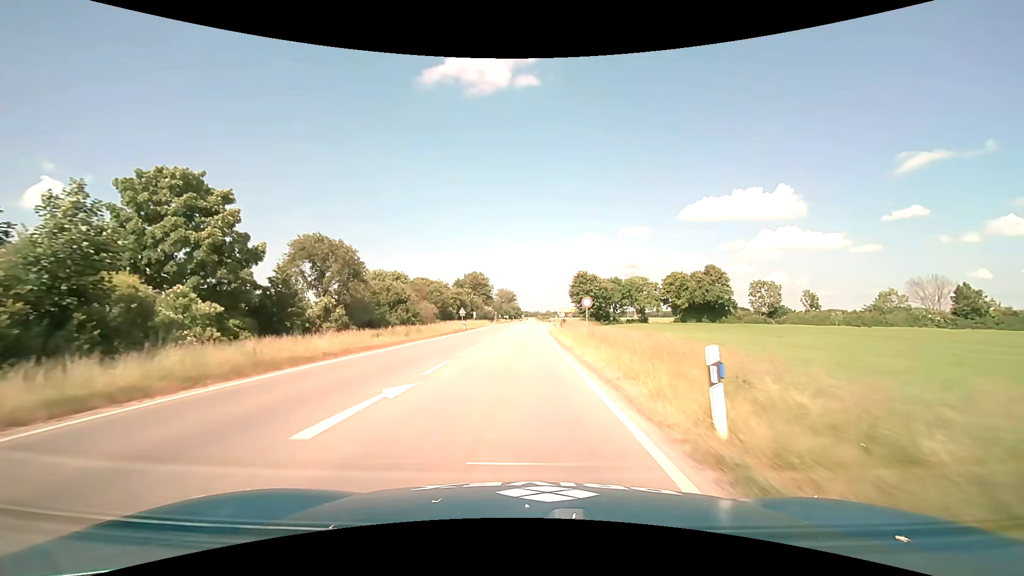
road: primary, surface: asphalt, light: Day
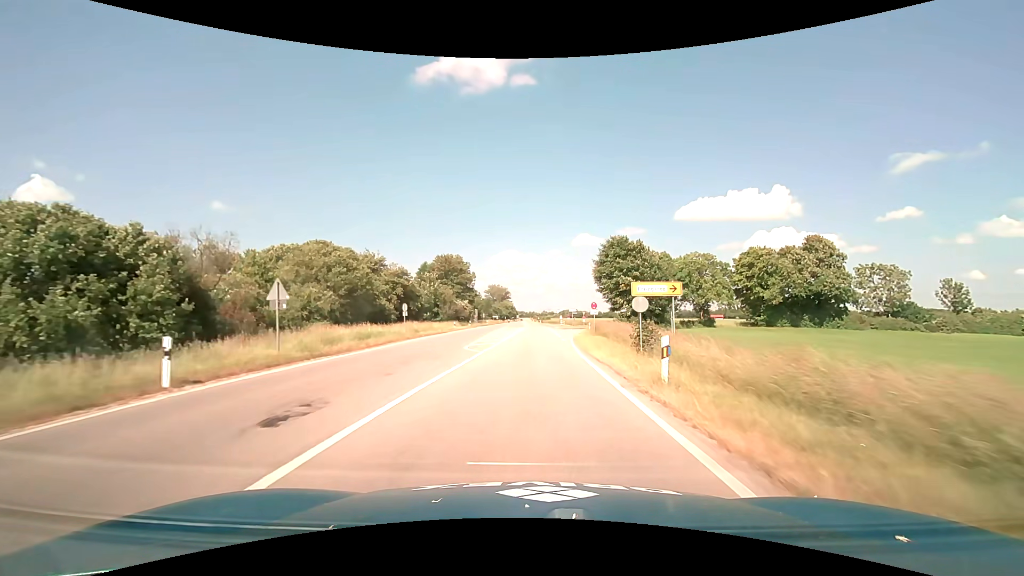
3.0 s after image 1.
(-0.1, +45.7) m; 0°
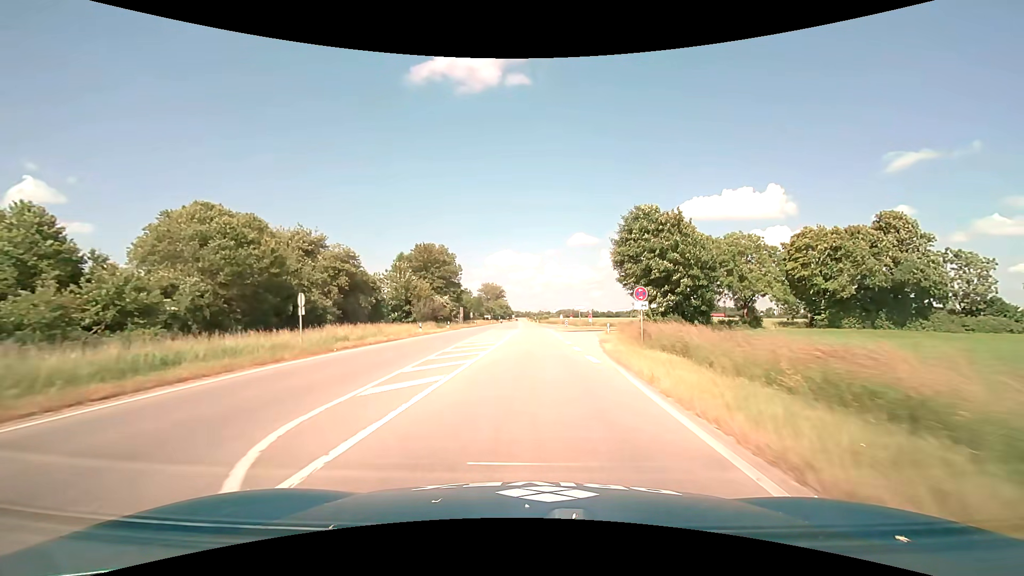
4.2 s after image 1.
(+0.1, +17.0) m; +1°
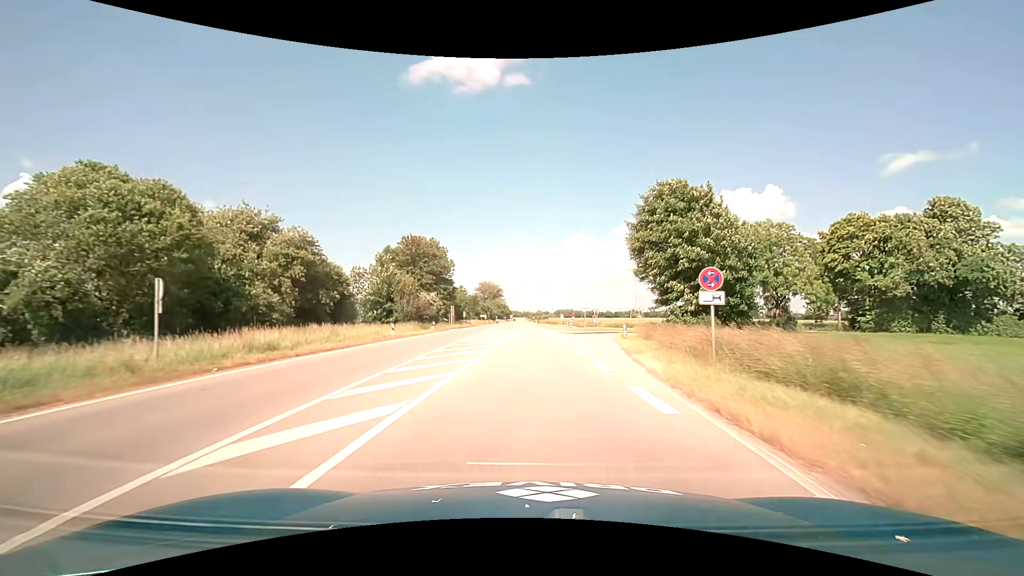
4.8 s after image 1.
(0.0, +8.2) m; 0°
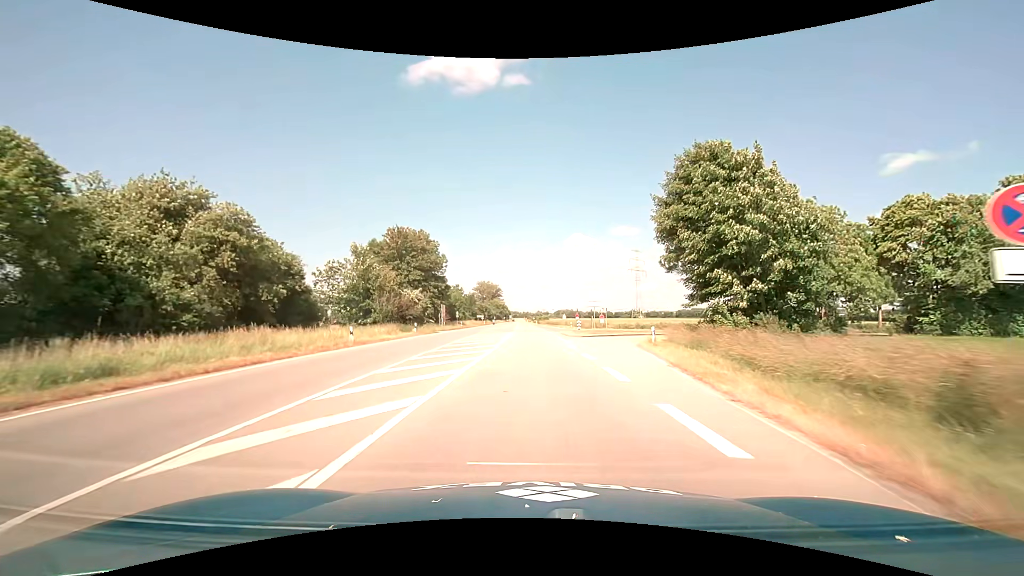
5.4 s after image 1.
(+0.1, +8.1) m; +1°
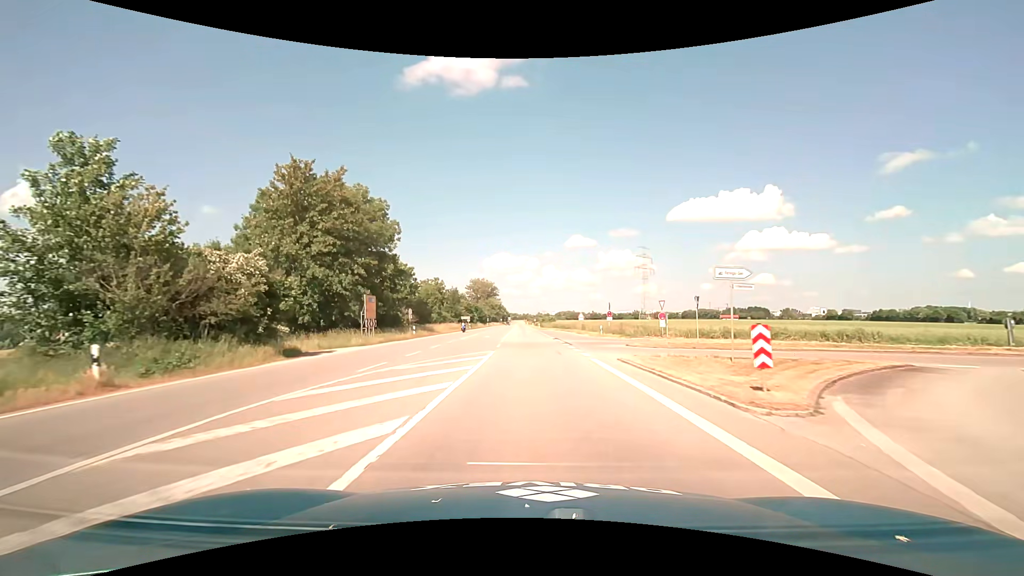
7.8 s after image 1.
(-0.2, +32.1) m; 0°
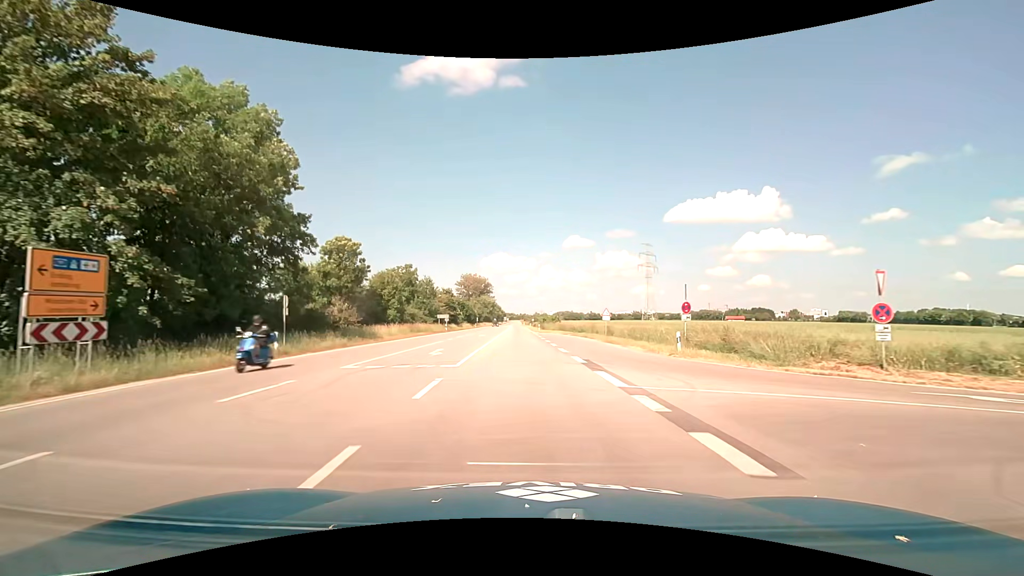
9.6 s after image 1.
(+0.1, +24.5) m; 0°
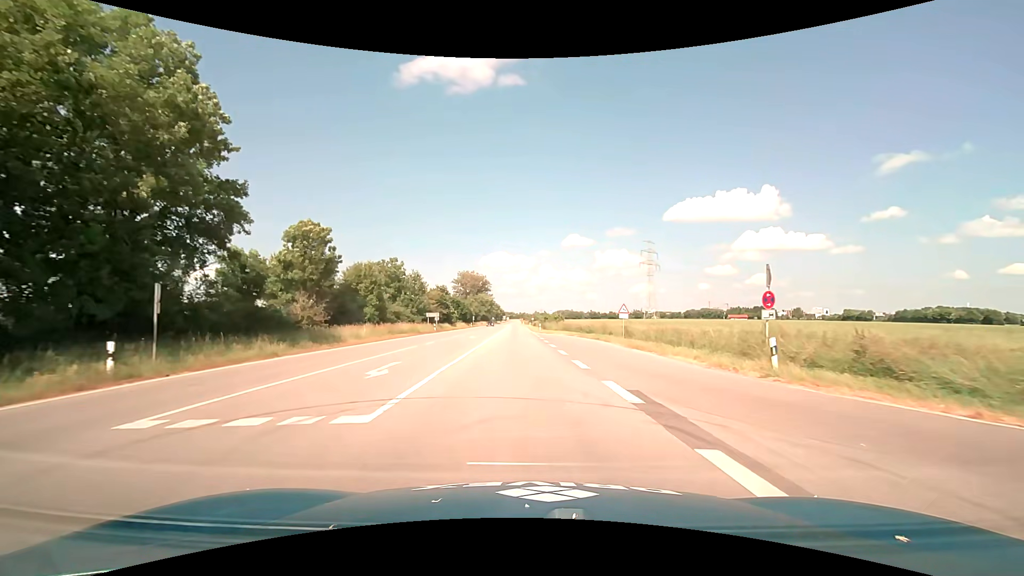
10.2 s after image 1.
(0.0, +8.3) m; 0°
(0, +10) (0, +20) (0, +30) (0, +40) (-1, +50) (-1, +60) (-1, +70) (-2, +80) (-2, +90) (-2, +100) m
